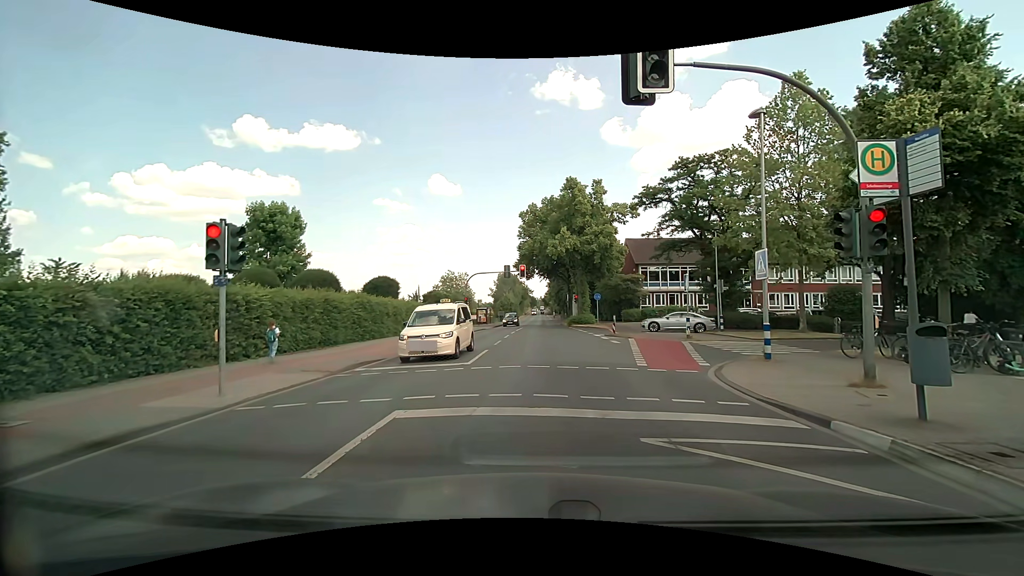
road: secondary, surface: asphalt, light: Day
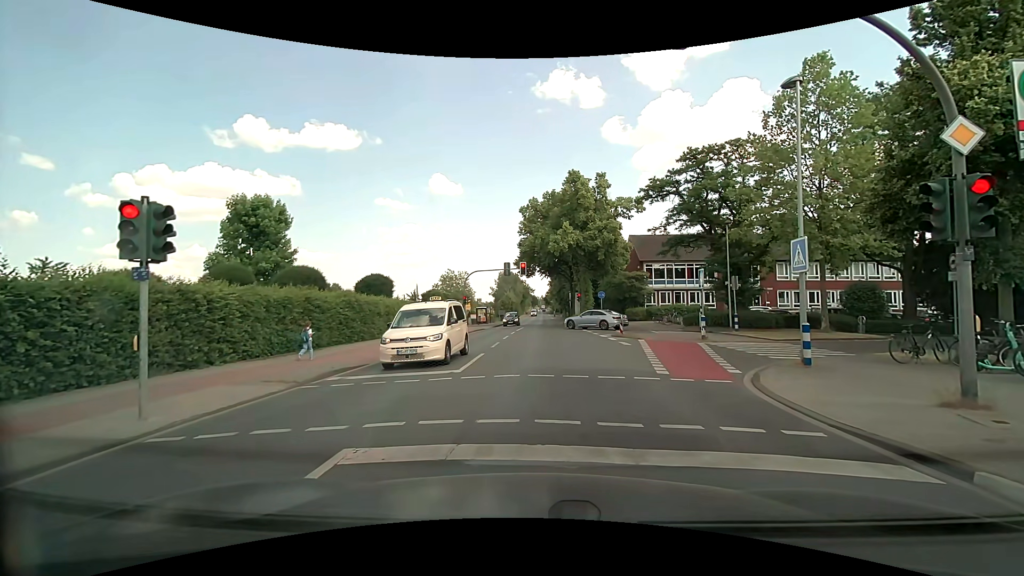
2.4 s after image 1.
(0.0, +1.9) m; 0°
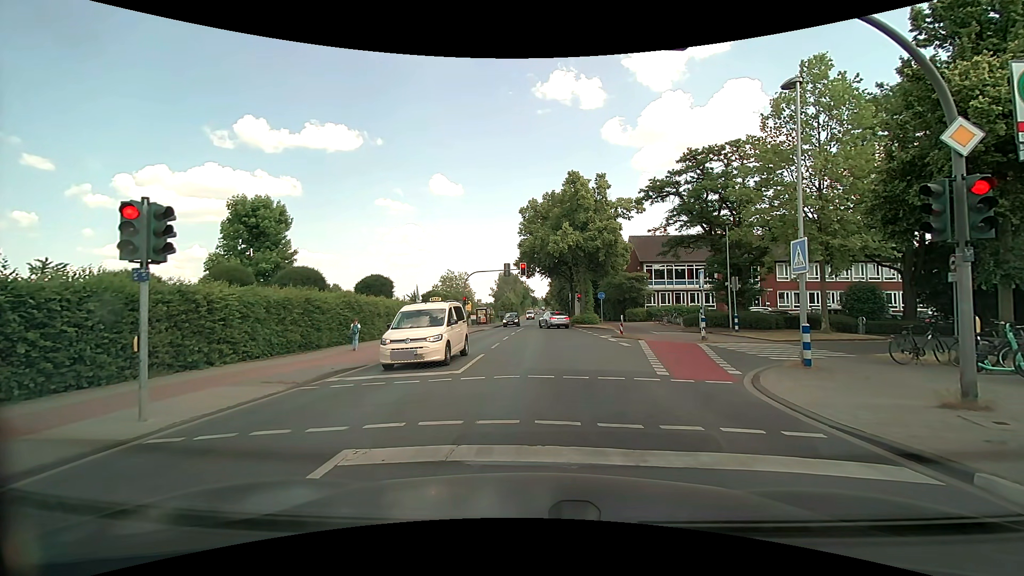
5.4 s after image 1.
(0.0, +0.1) m; 0°
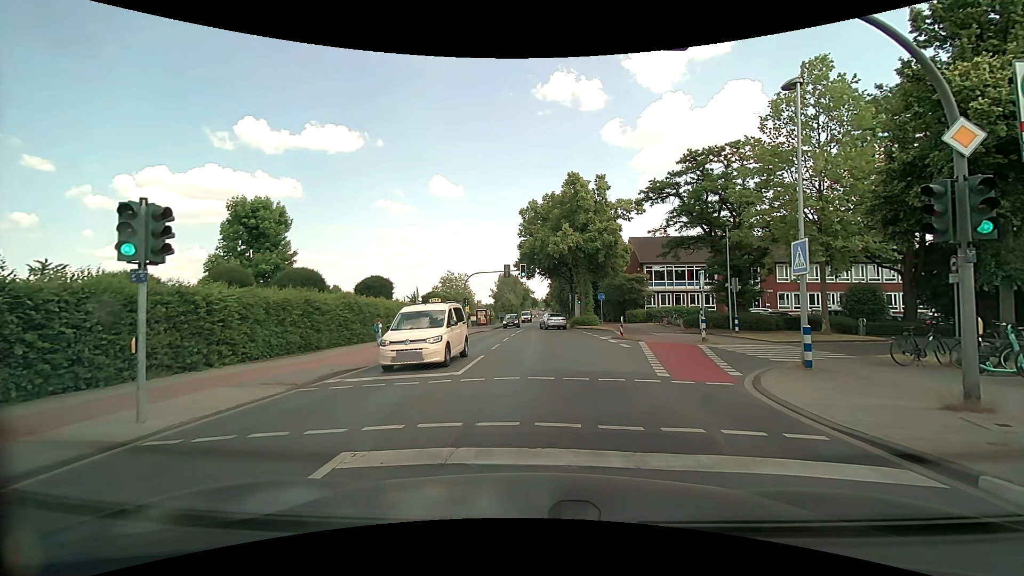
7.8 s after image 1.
(0.0, 0.0) m; 0°
(0, +10) (0, +20) (+1, +30) (+1, +40) (+2, +50) (+2, +60) (+3, +70) (+3, +80) (+3, +90) (+4, +100) m
